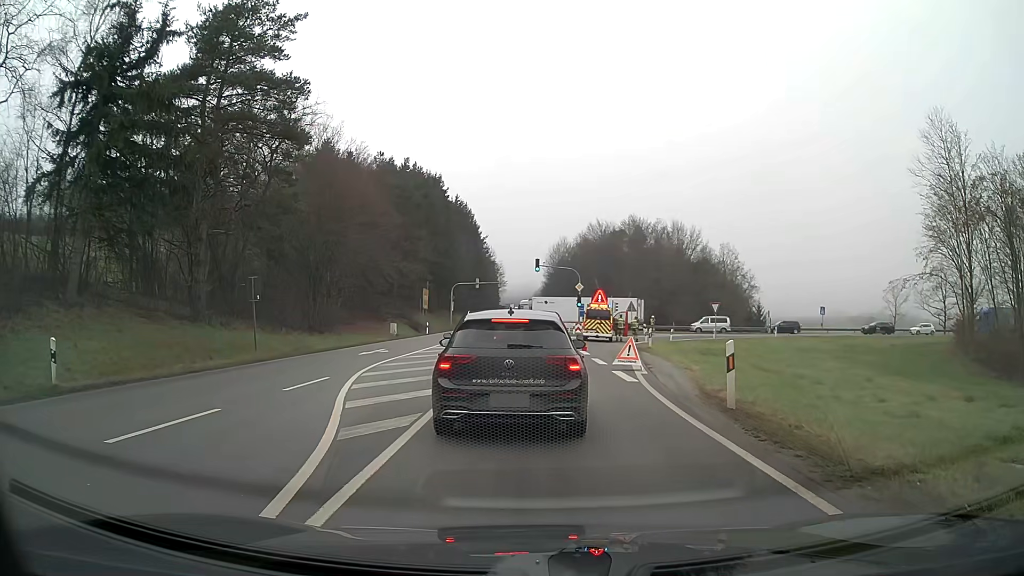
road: primary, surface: asphalt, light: Day
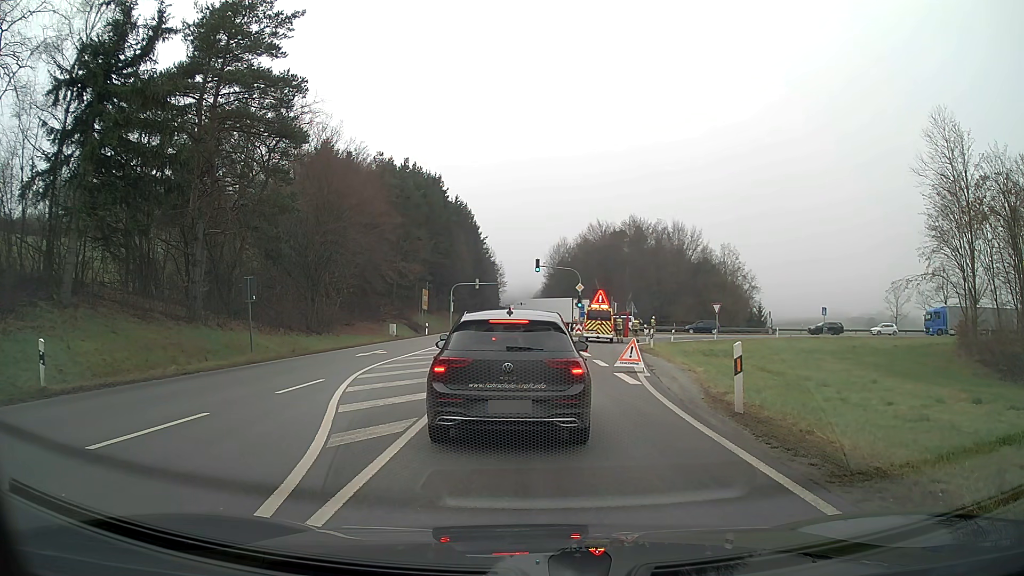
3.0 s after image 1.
(0.0, +0.5) m; 0°
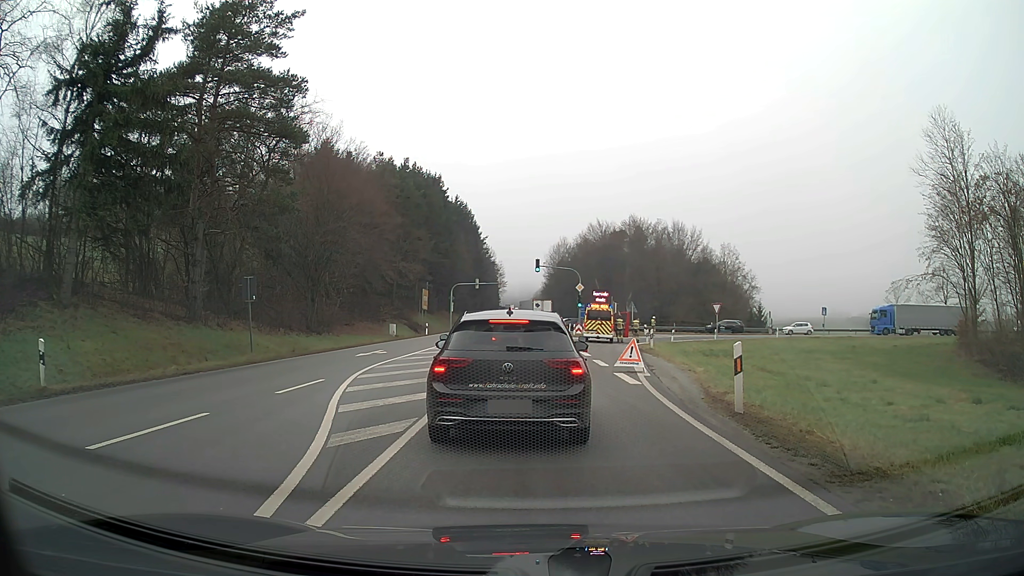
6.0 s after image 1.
(0.0, 0.0) m; 0°
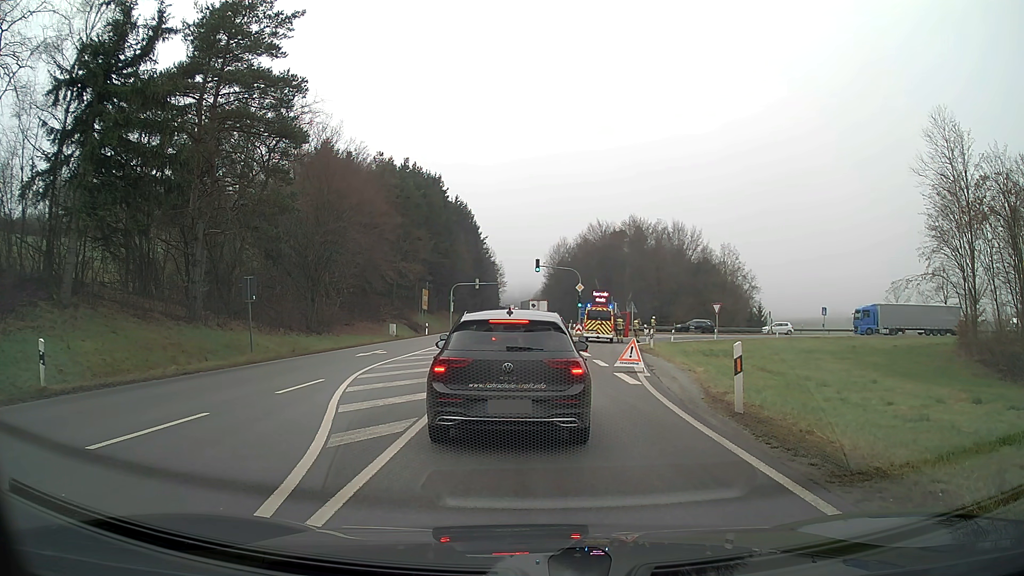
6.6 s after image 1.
(0.0, 0.0) m; 0°
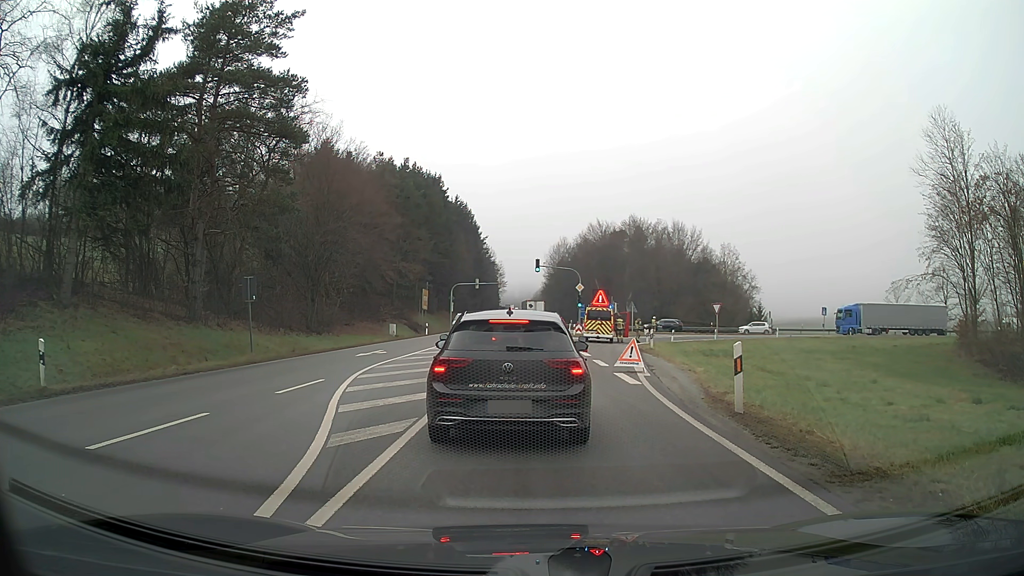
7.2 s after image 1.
(0.0, 0.0) m; 0°
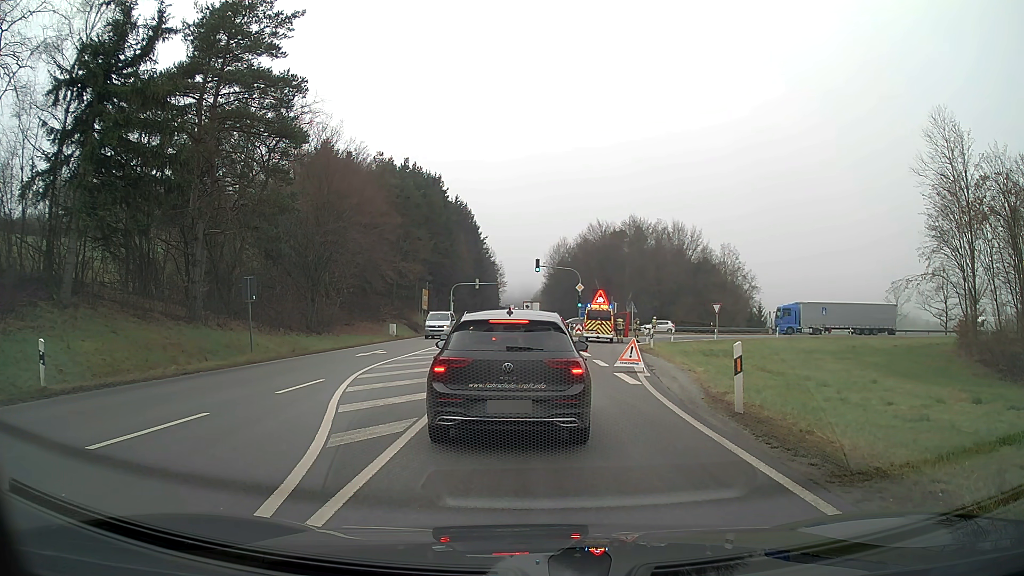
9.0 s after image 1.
(0.0, 0.0) m; 0°
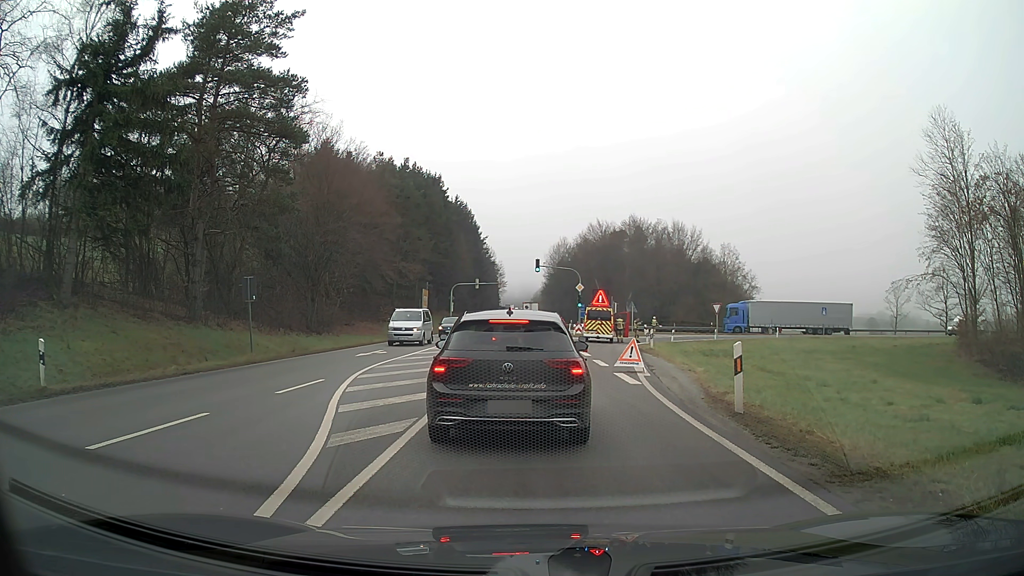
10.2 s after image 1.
(0.0, 0.0) m; 0°
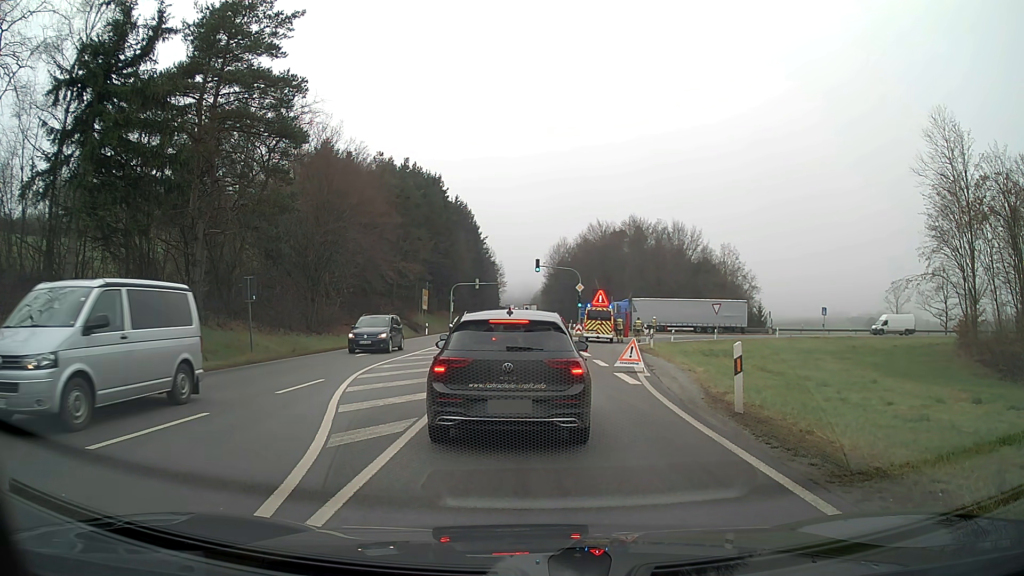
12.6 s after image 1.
(0.0, 0.0) m; 0°
